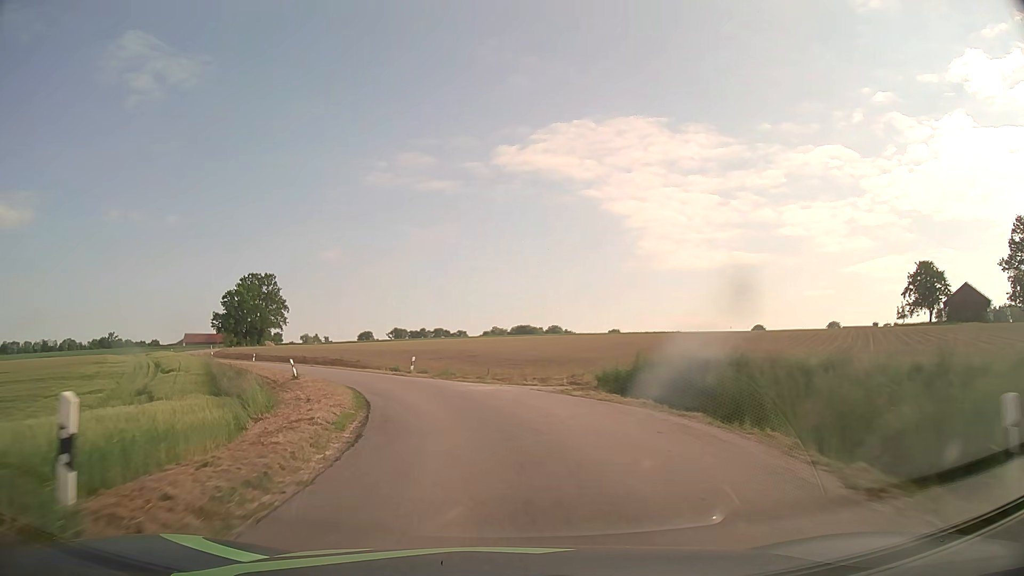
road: unclassified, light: Day
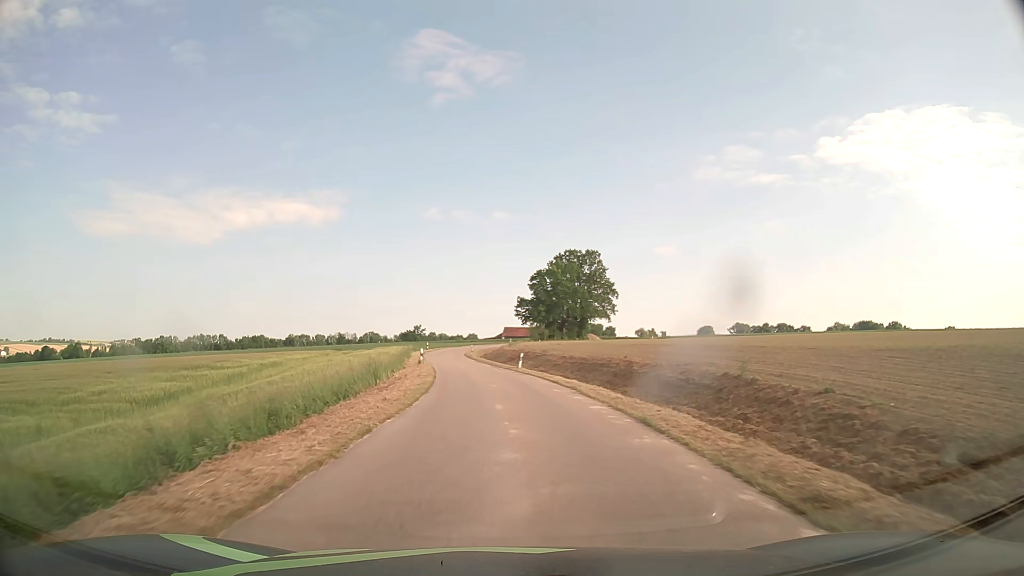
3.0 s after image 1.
(-12.5, +43.5) m; -29°
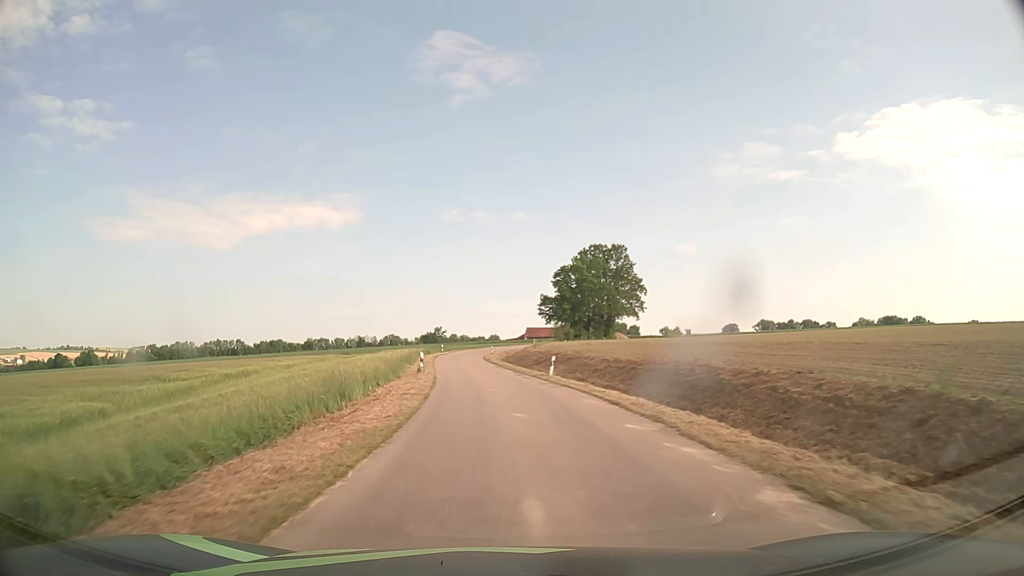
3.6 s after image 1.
(-0.2, +9.2) m; -2°
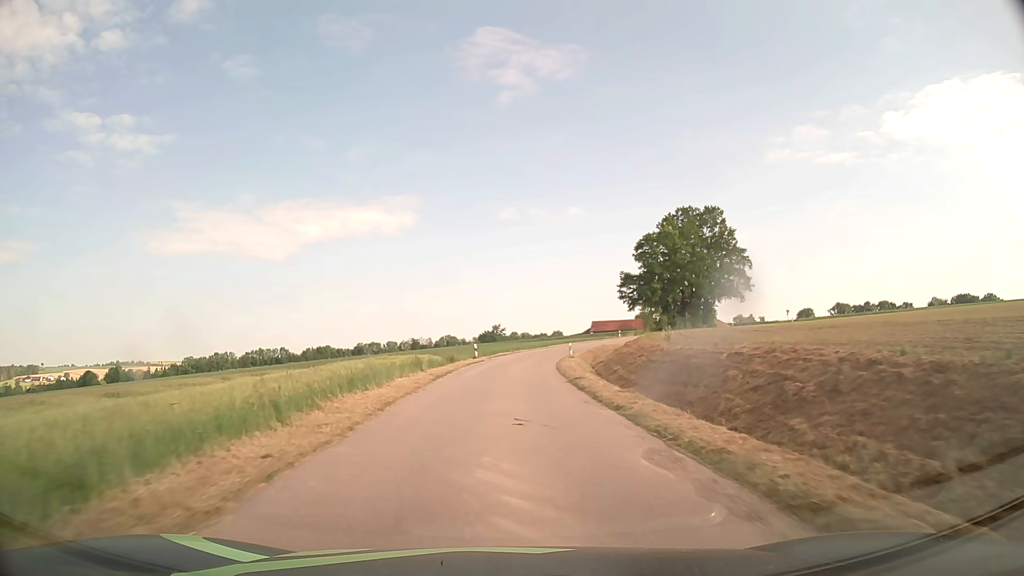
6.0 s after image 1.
(-1.7, +36.9) m; -5°
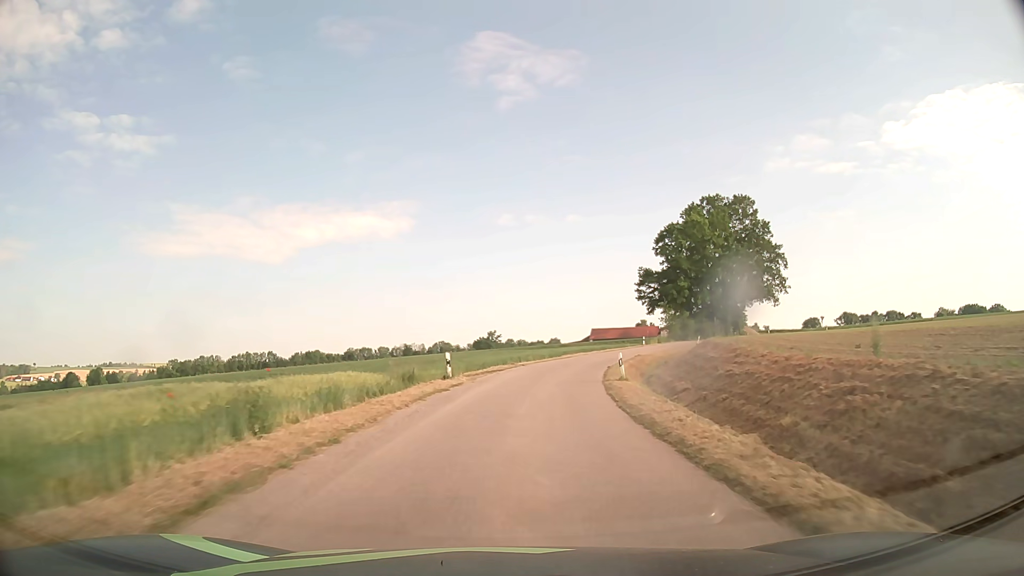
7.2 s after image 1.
(-0.1, +18.4) m; 0°
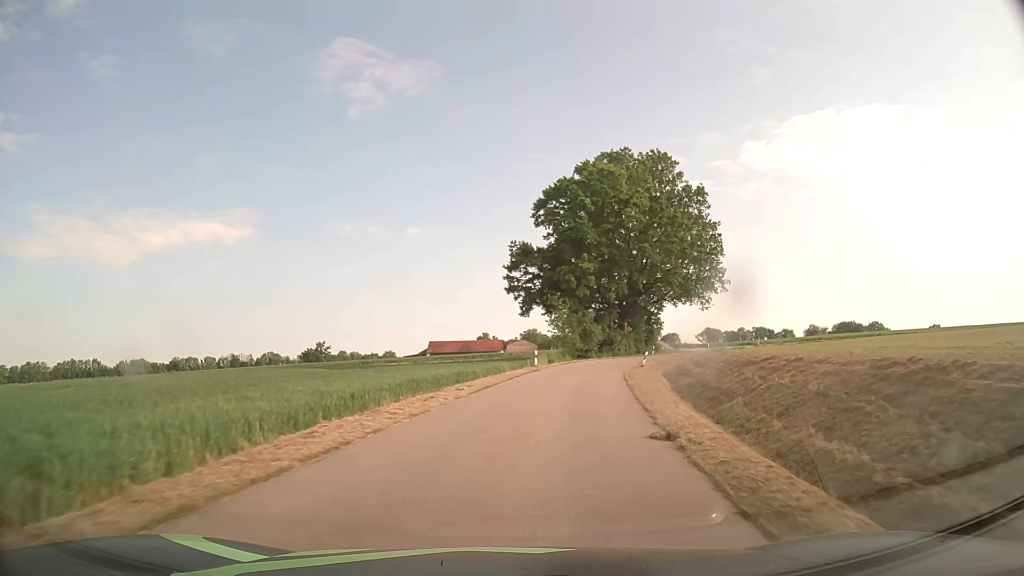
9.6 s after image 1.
(+4.1, +36.1) m; +14°
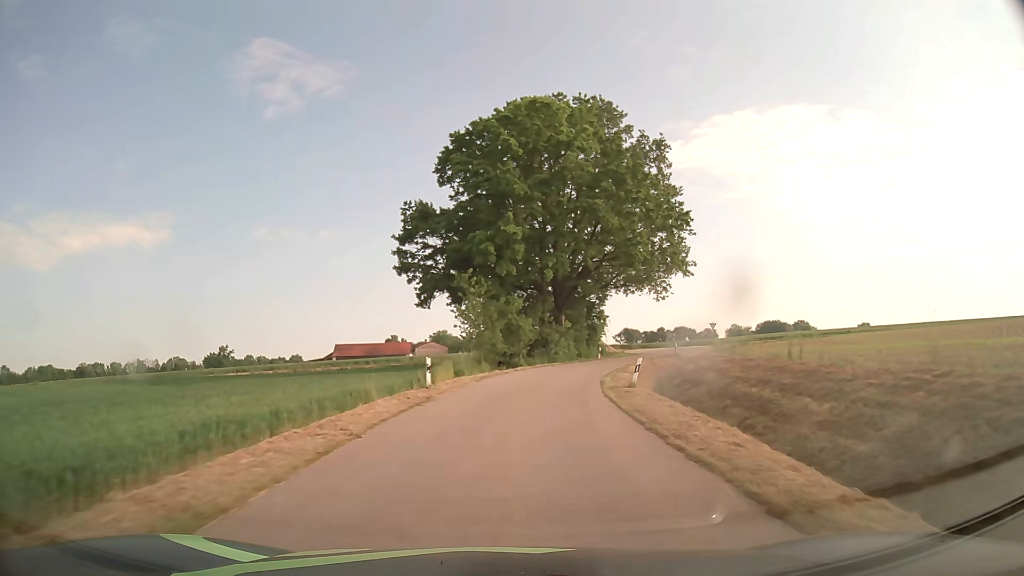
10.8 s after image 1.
(+1.2, +18.0) m; +8°
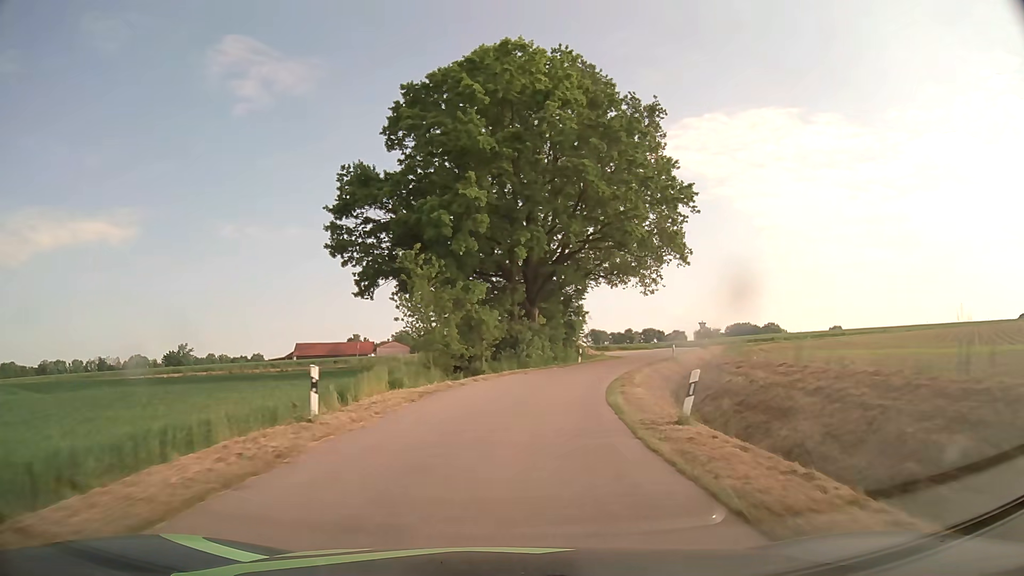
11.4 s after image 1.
(+0.2, +9.0) m; +3°
